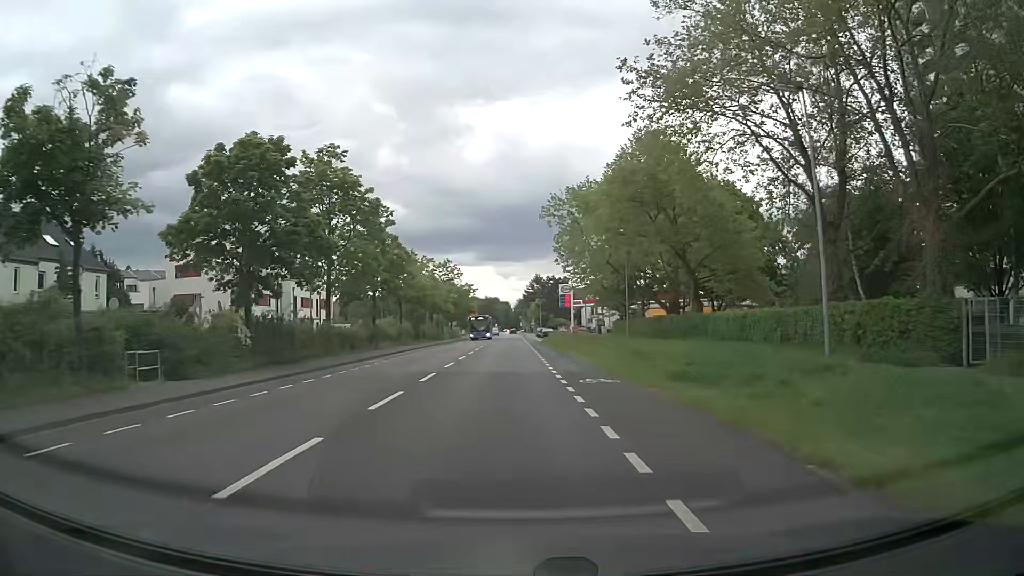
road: secondary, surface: asphalt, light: Day
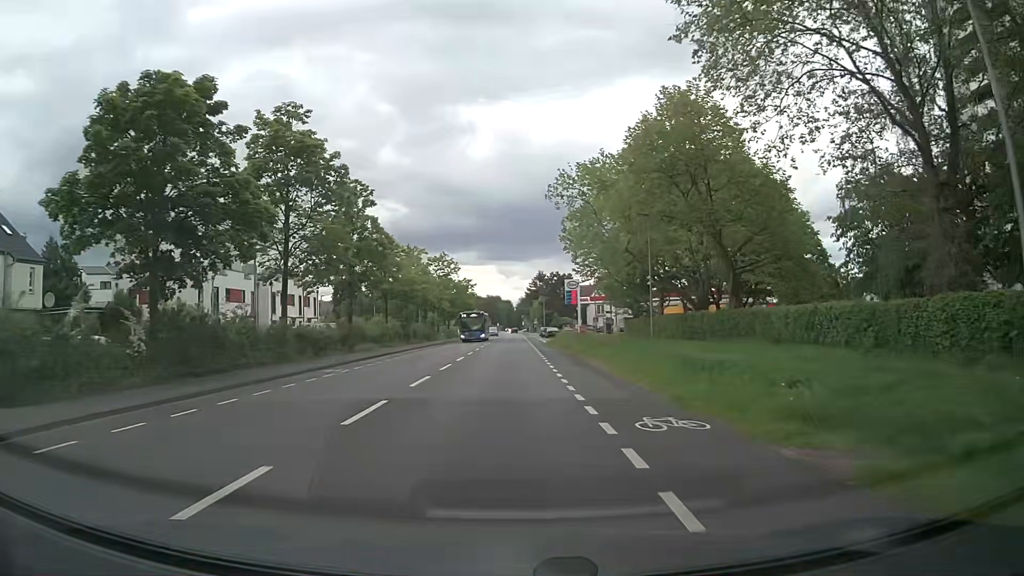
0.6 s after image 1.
(0.0, +7.9) m; 0°
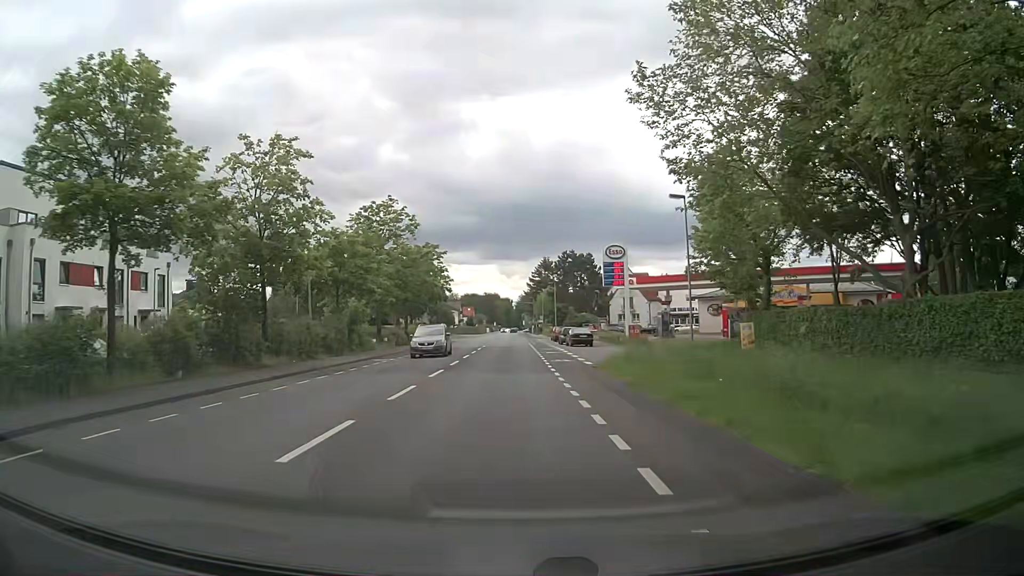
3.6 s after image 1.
(-0.2, +39.1) m; 0°
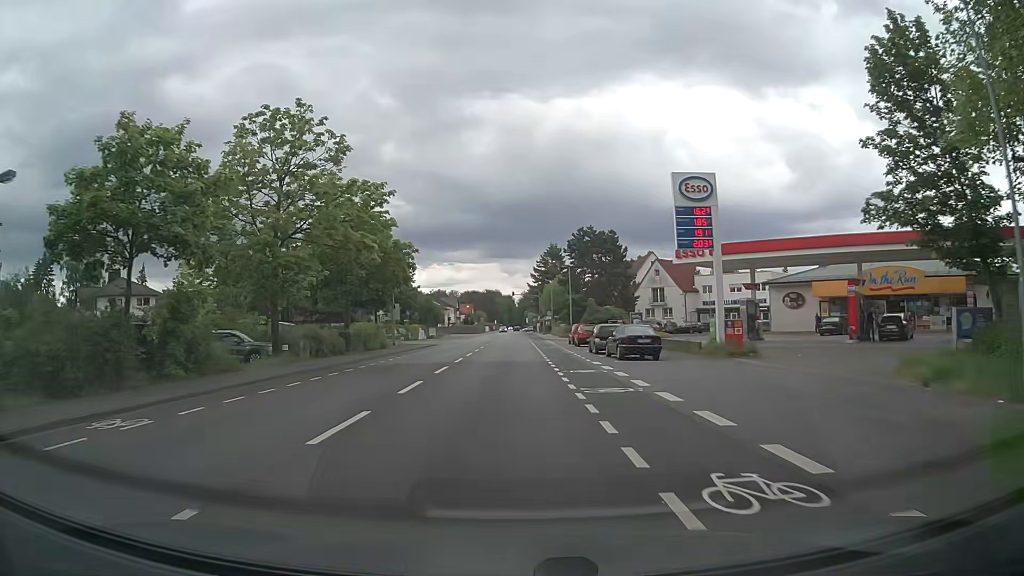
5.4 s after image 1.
(-0.1, +23.1) m; 0°
(0, +10) (0, +20) (0, +30) (0, +40) (0, +50) (0, +60) (0, +70) (0, +80) (0, +90) (0, +100) m
